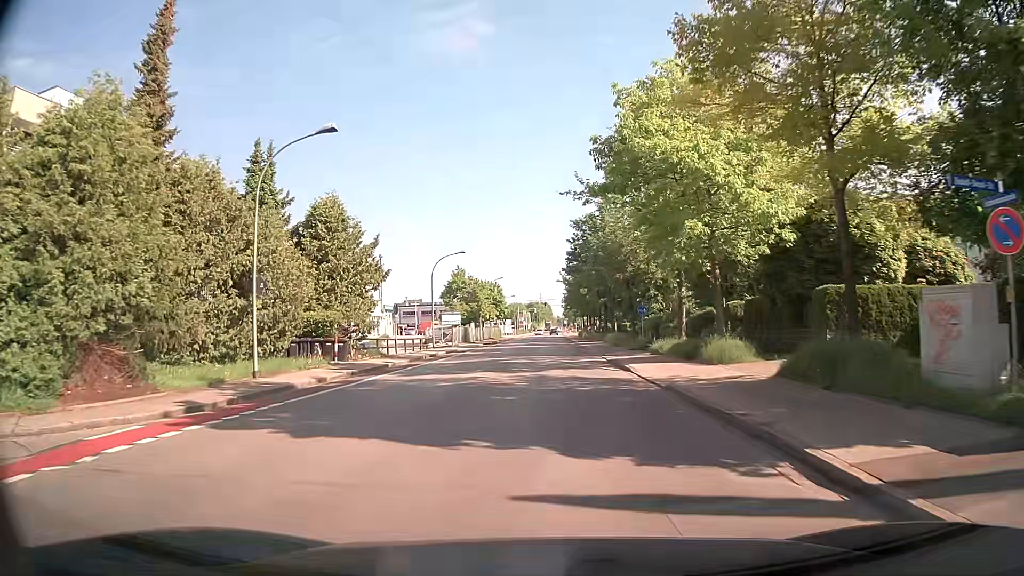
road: tertiary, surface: asphalt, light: Day
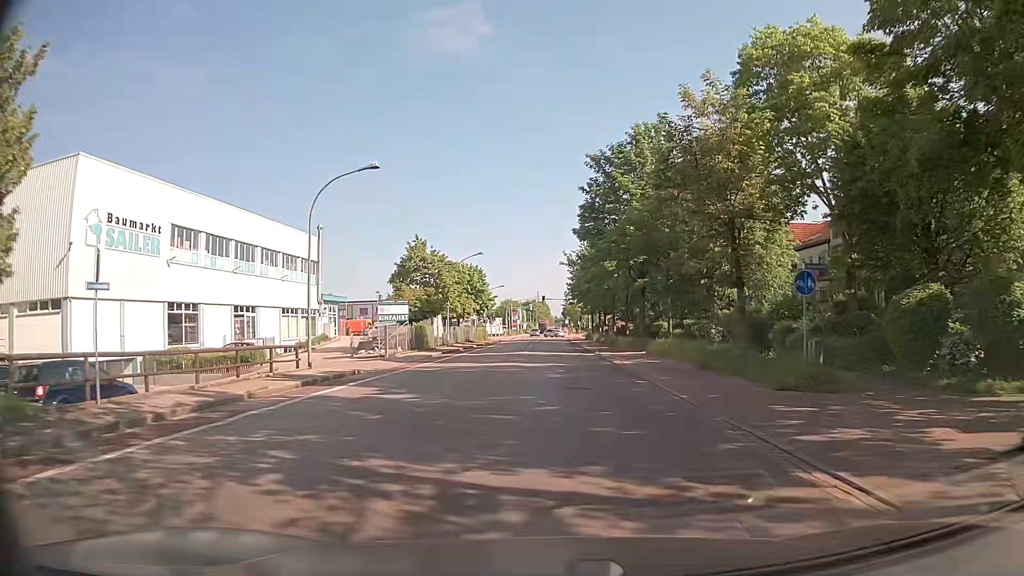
(-0.2, +27.1) m; -1°
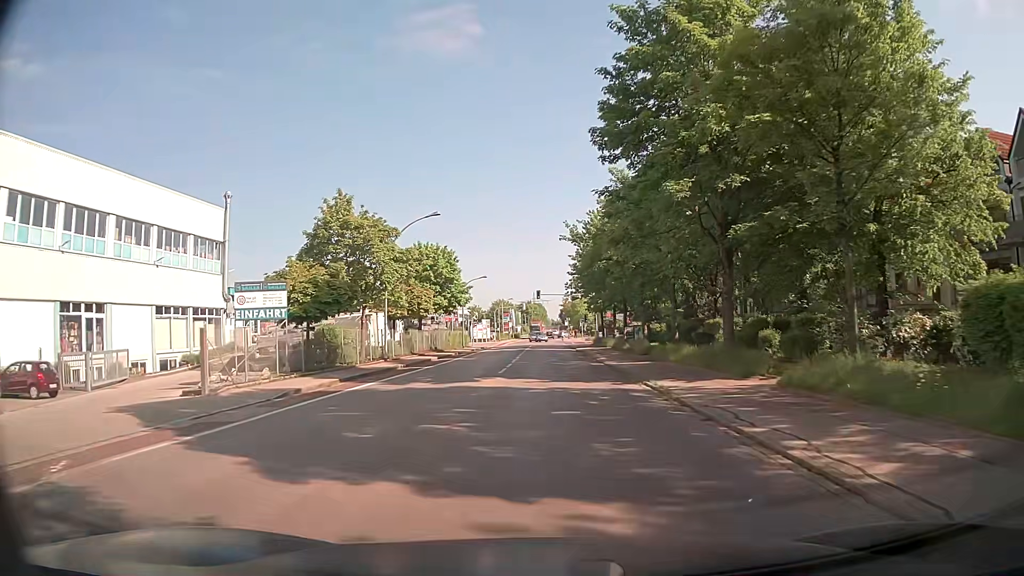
(+0.4, +21.1) m; +1°
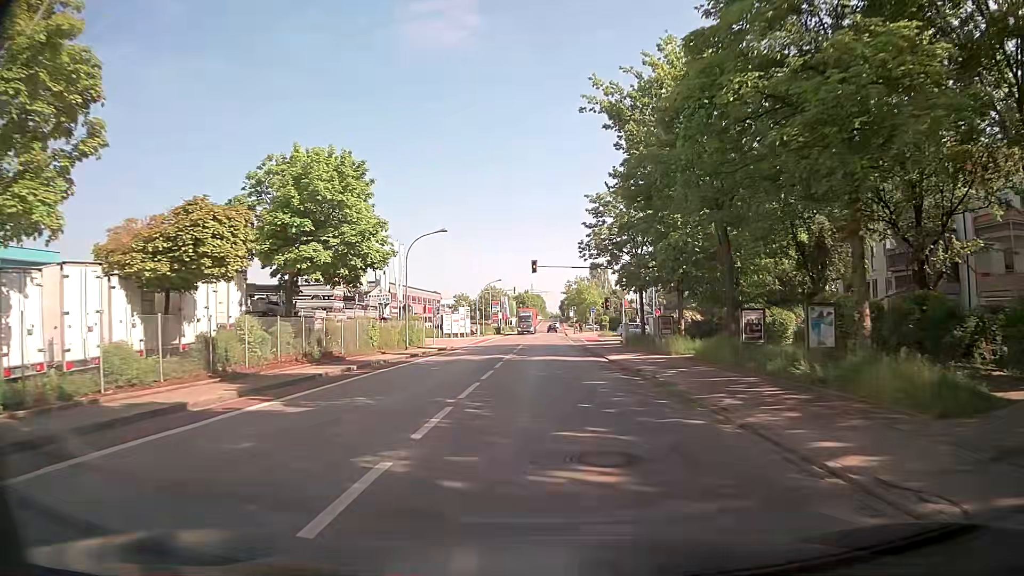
(-0.1, +28.7) m; 0°
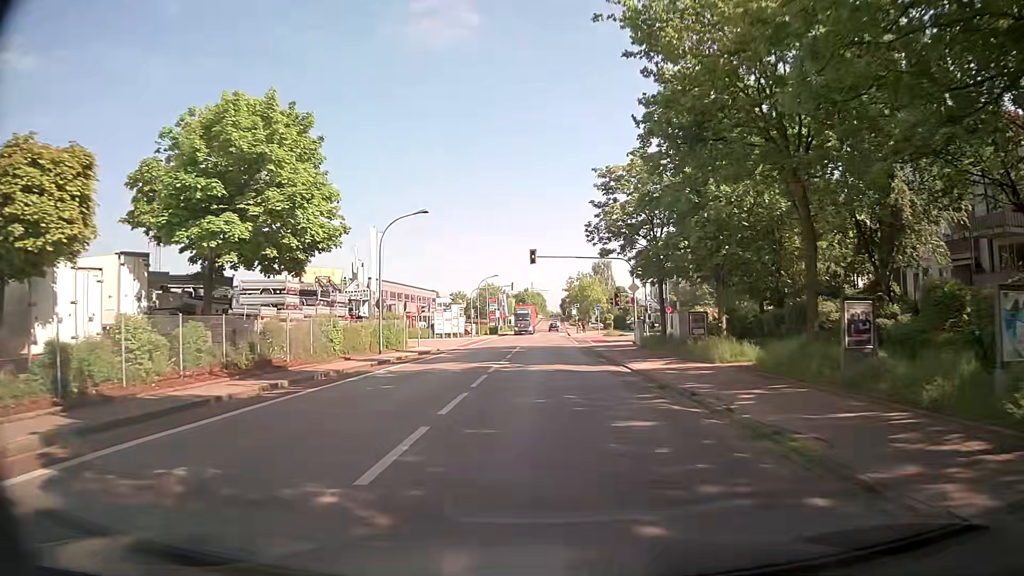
(0.0, +6.8) m; 0°
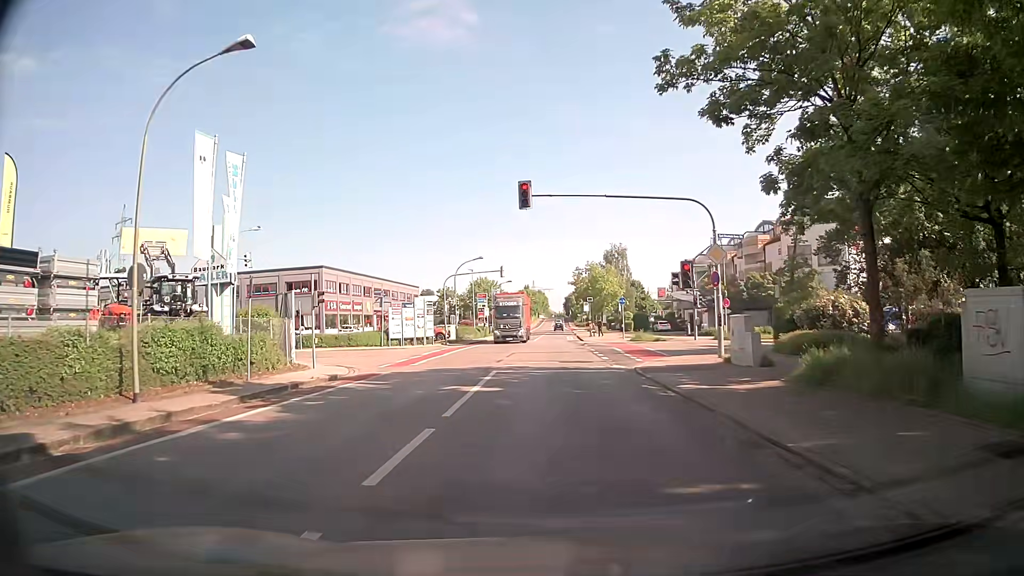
(+0.1, +21.9) m; 0°
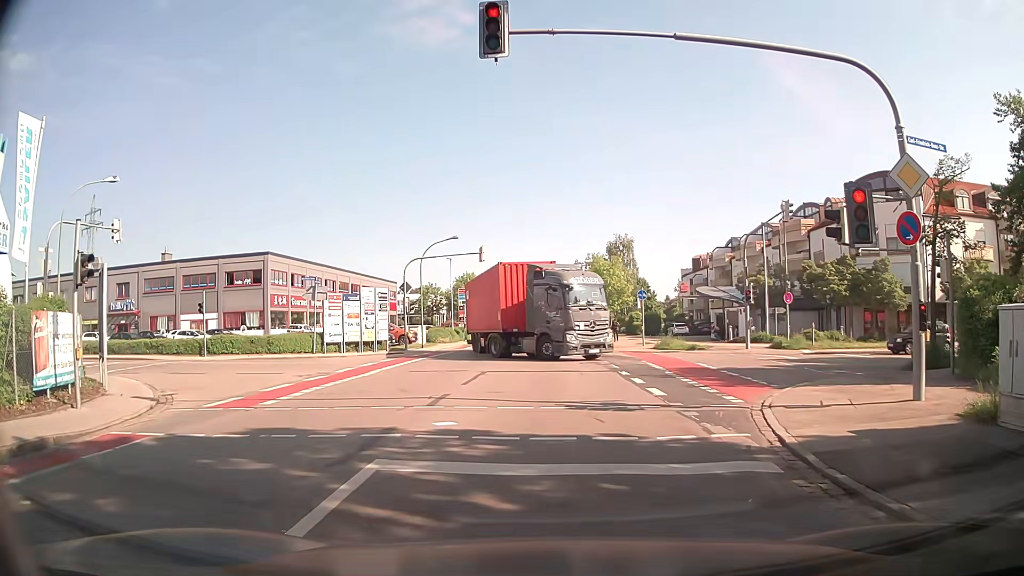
(0.0, +13.6) m; +2°
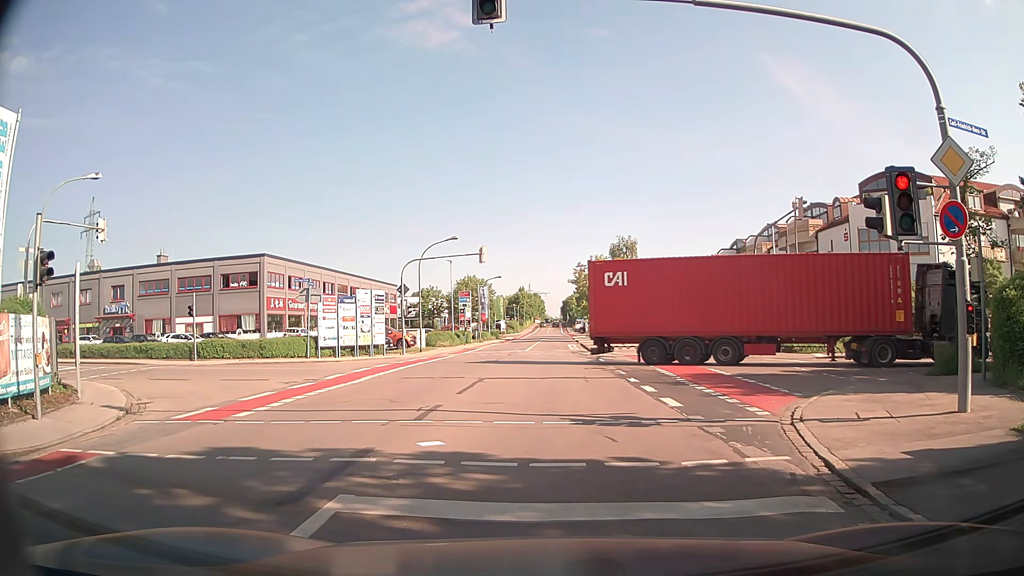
(0.0, +1.4) m; -1°
